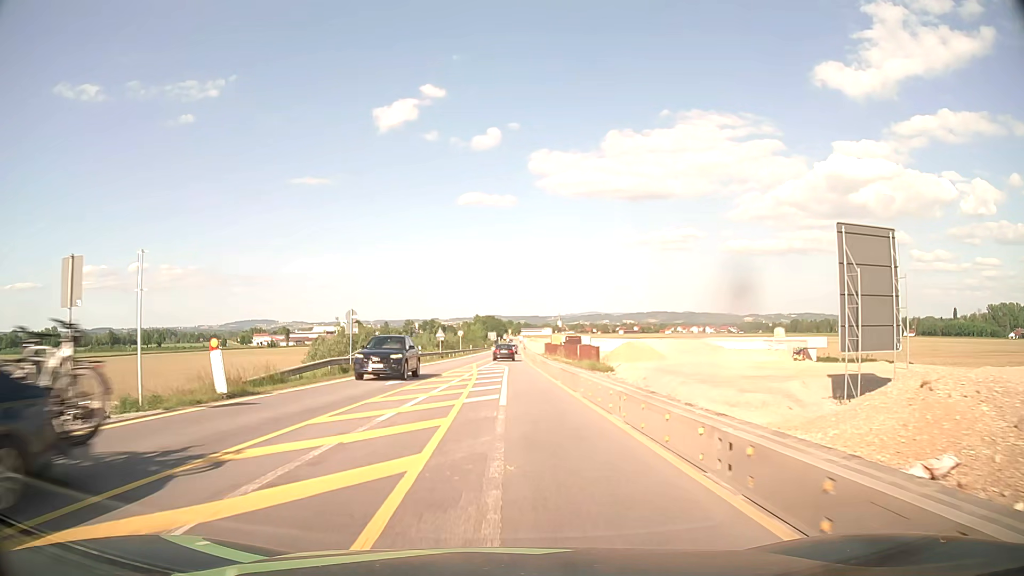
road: motorway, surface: asphalt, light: Day
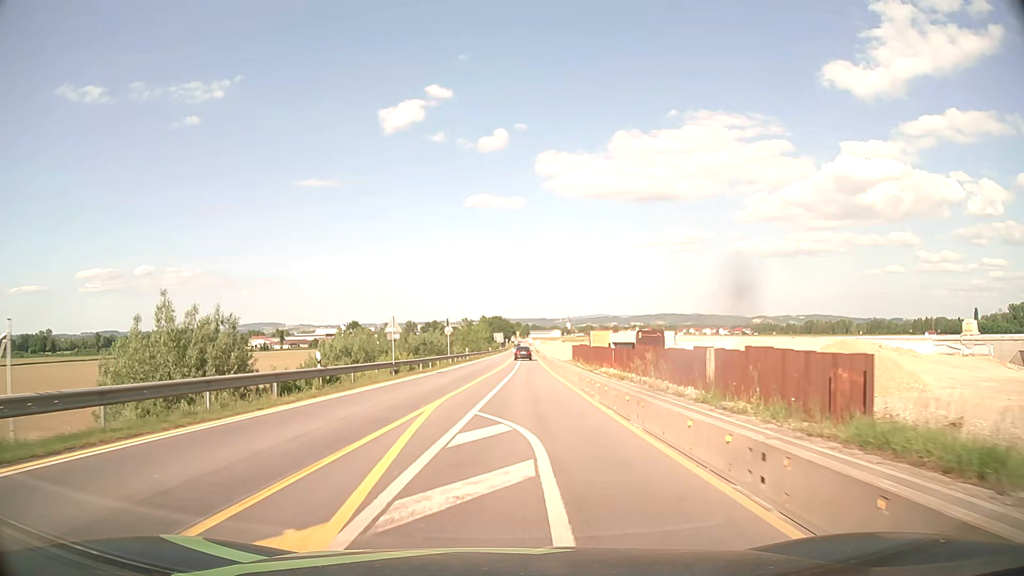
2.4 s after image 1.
(-0.3, +30.5) m; -1°
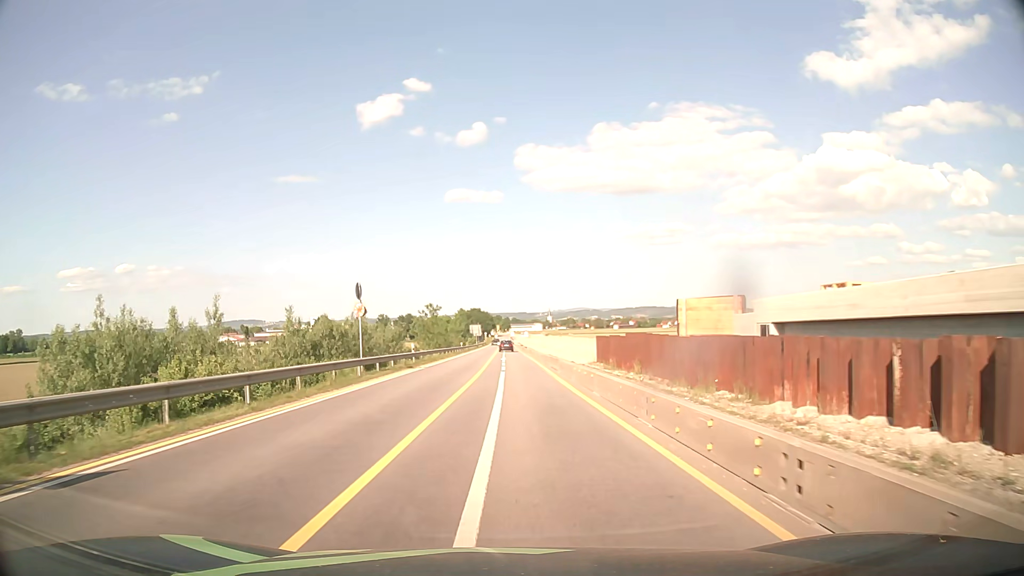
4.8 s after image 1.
(+0.4, +30.5) m; +2°
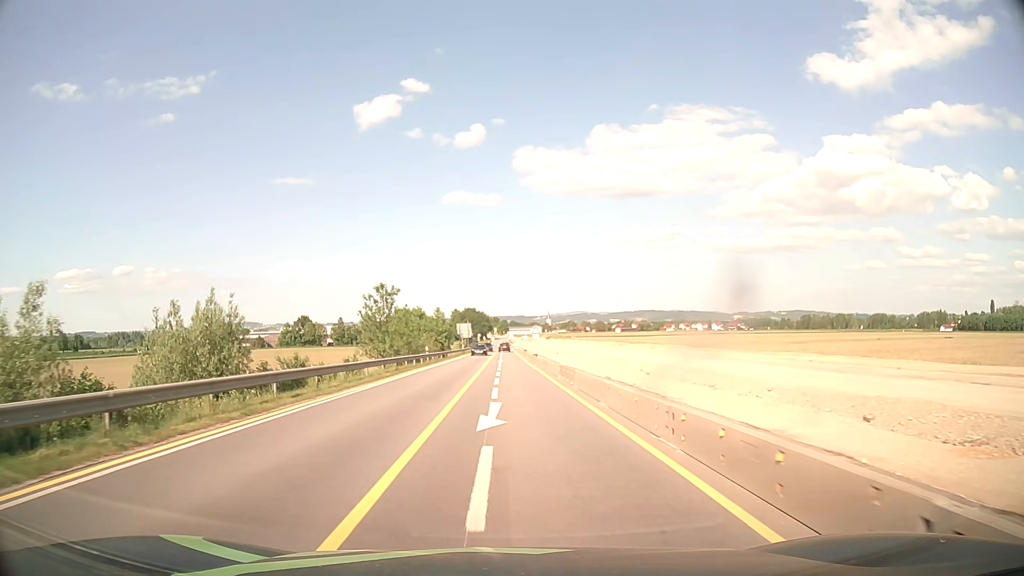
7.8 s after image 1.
(0.0, +38.2) m; 0°
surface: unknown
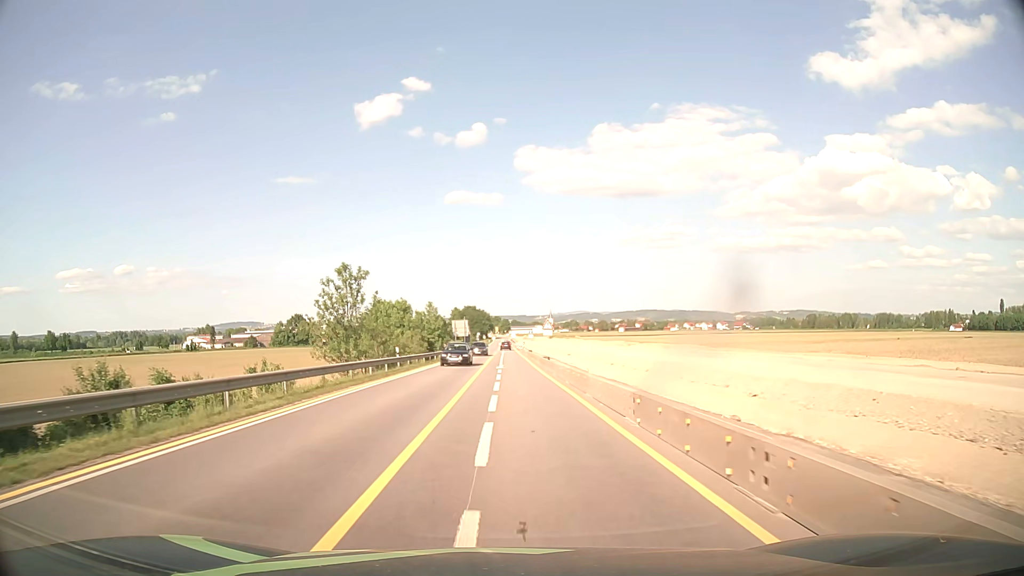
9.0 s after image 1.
(0.0, +15.2) m; 0°
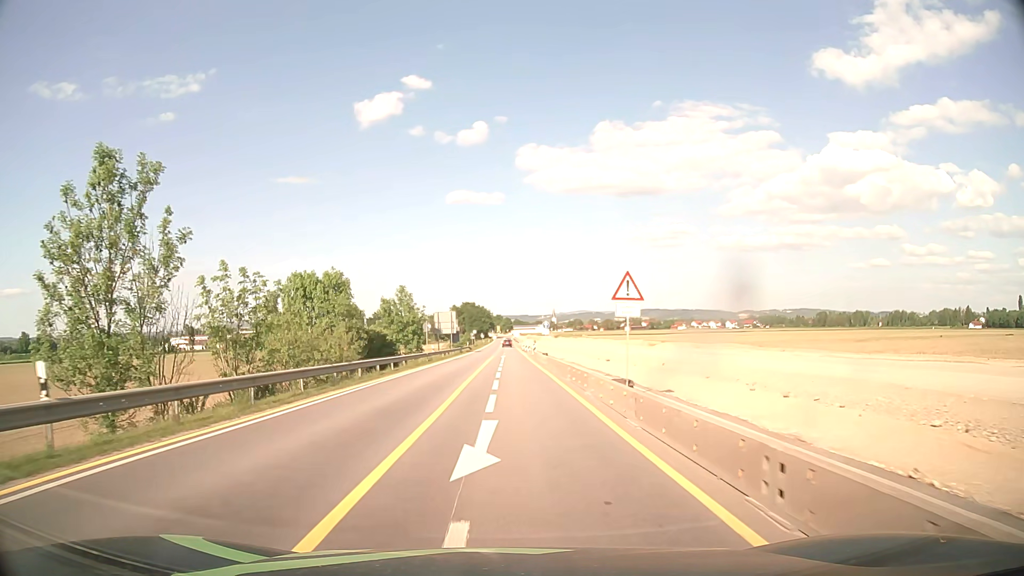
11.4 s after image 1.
(+0.1, +30.4) m; 0°
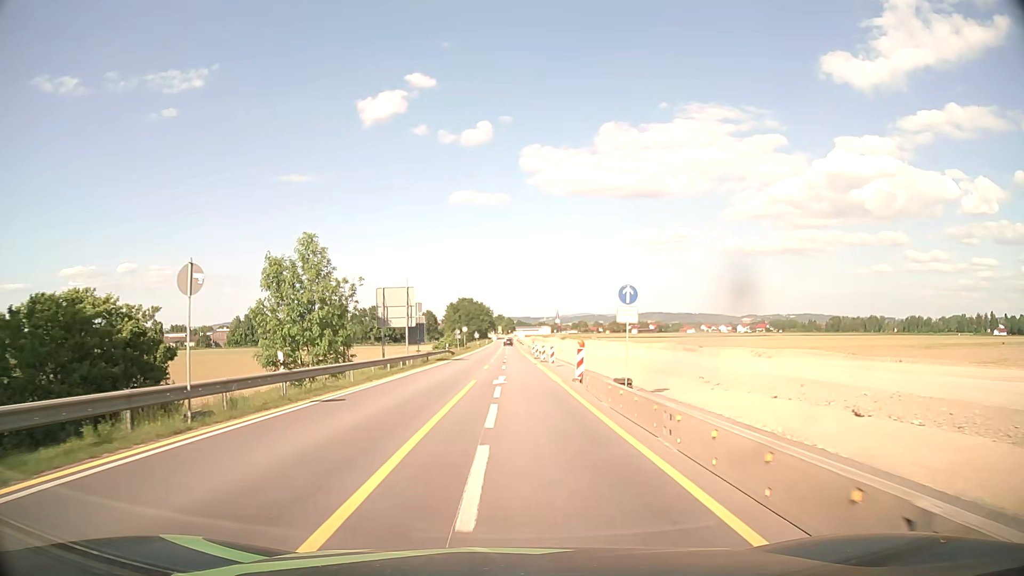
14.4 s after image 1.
(+0.1, +38.0) m; 0°
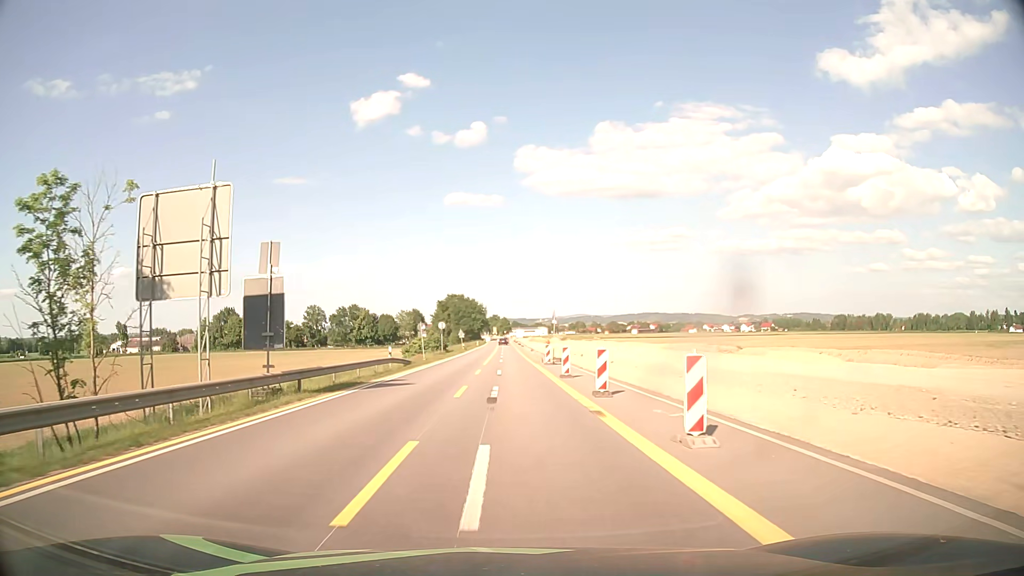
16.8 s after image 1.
(+0.1, +30.5) m; 0°
(0, +10) (0, +20) (0, +30) (0, +40) (0, +50) (0, +60) (0, +70) (0, +80) (0, +90) (0, +100) m
